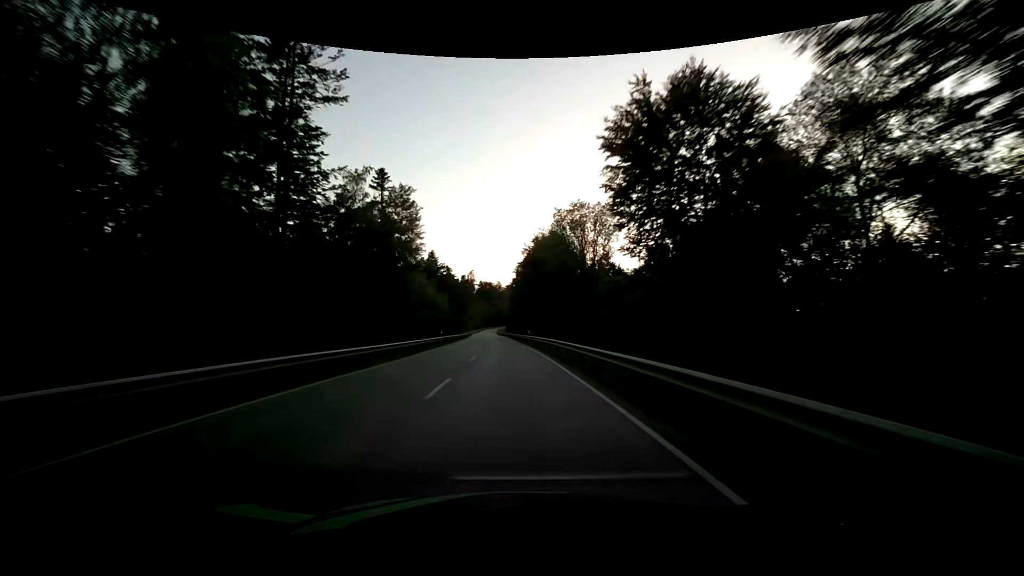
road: secondary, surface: asphalt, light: Day
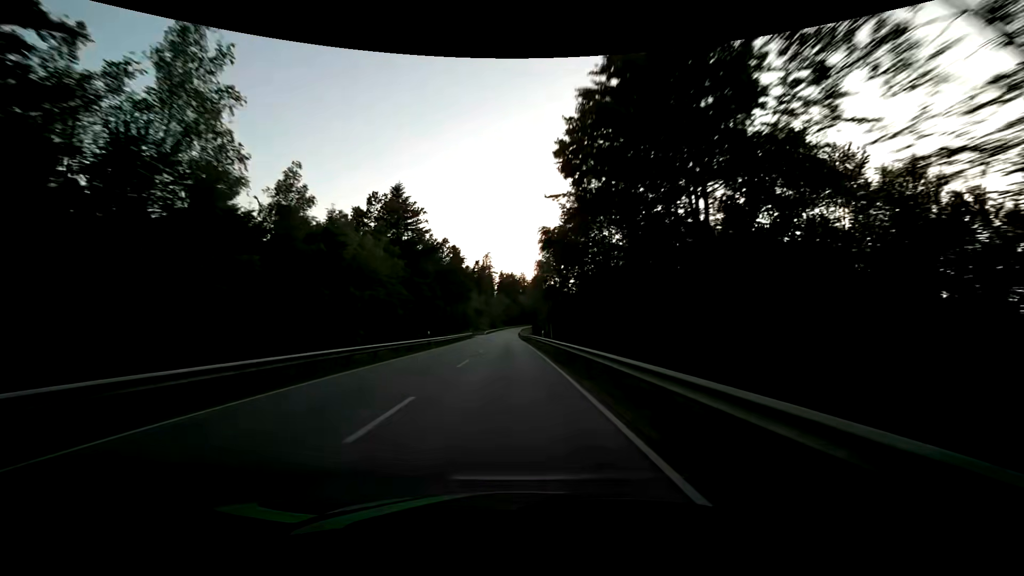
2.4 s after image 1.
(-2.0, +63.3) m; -3°
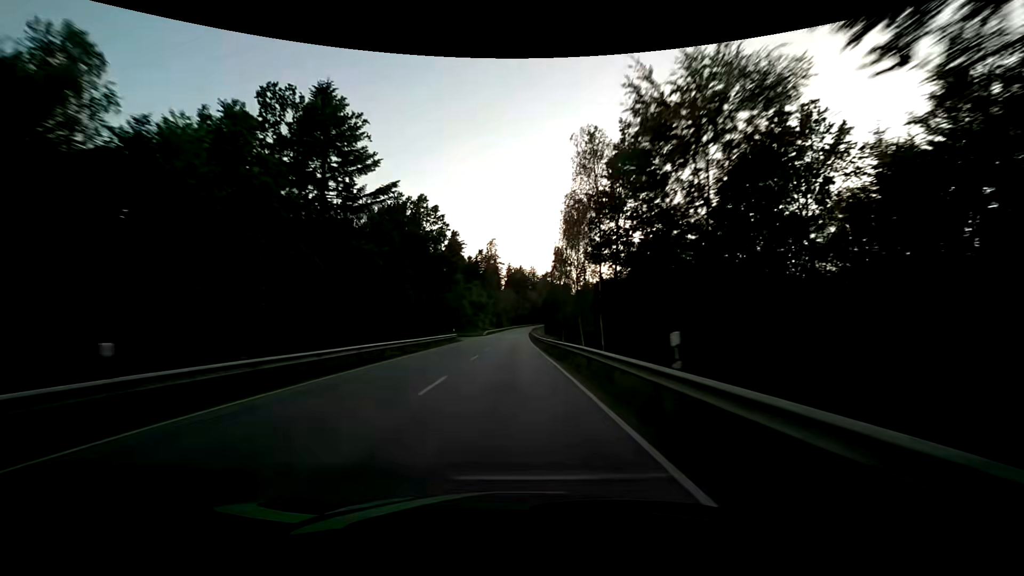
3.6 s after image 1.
(-0.5, +31.7) m; -2°
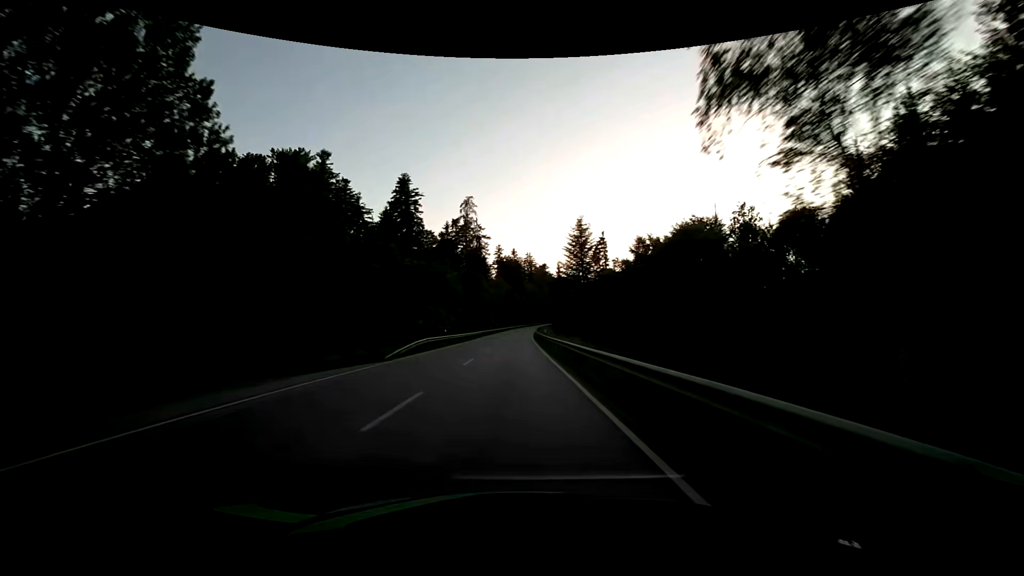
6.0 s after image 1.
(+0.5, +63.4) m; +1°
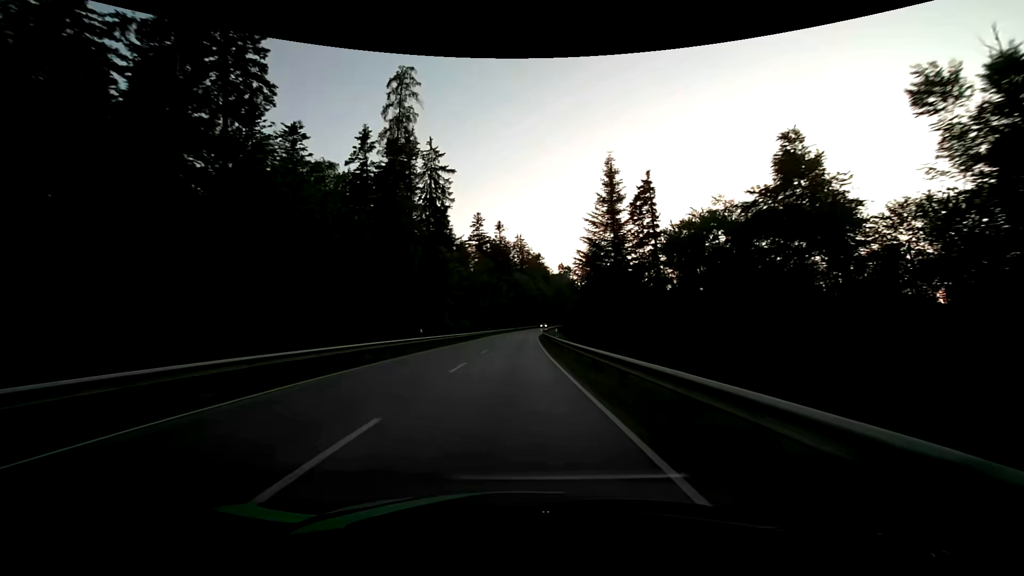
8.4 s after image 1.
(+0.3, +63.2) m; +1°
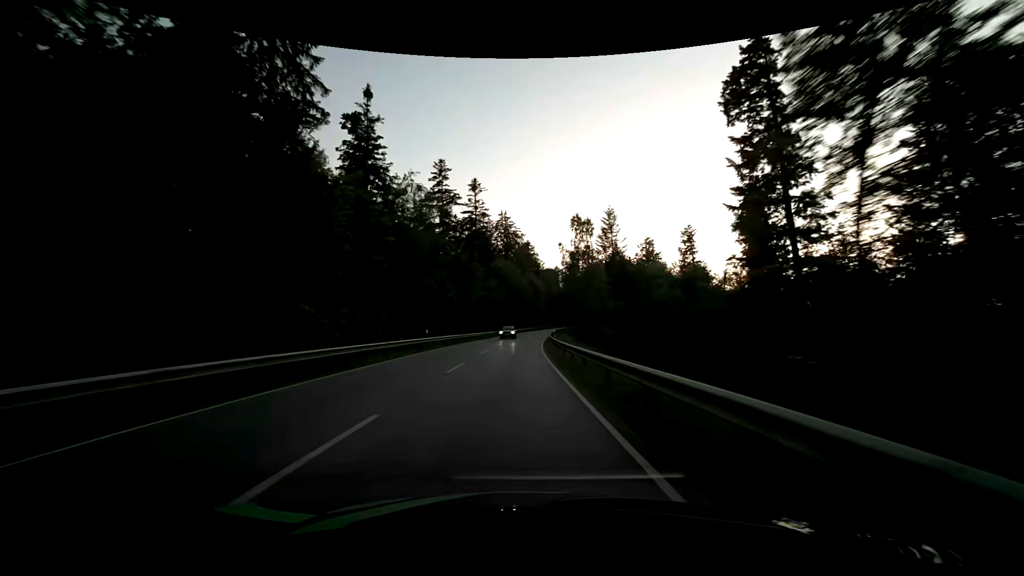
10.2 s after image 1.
(+0.6, +47.2) m; +1°
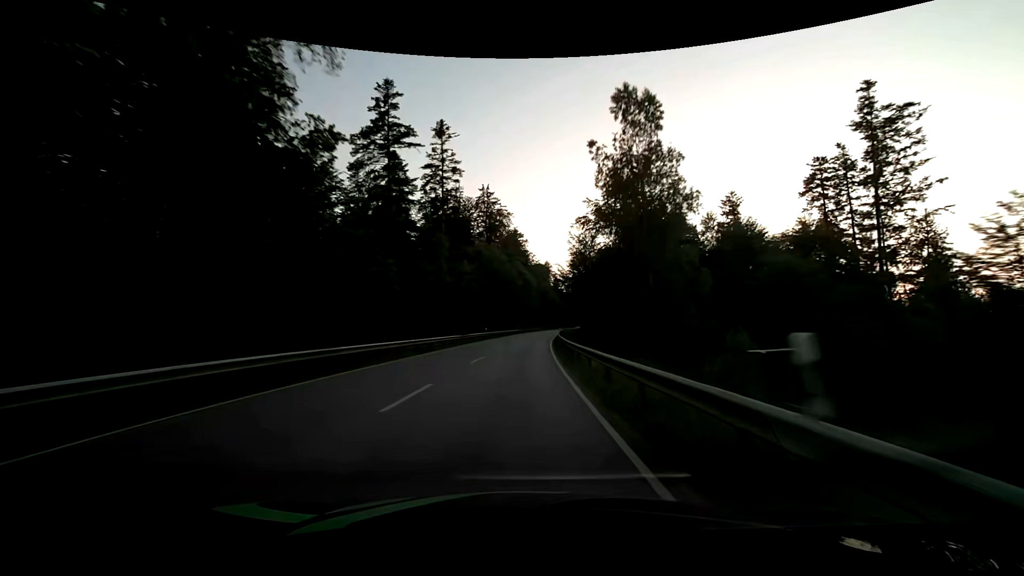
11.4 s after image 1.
(+0.6, +31.4) m; +2°
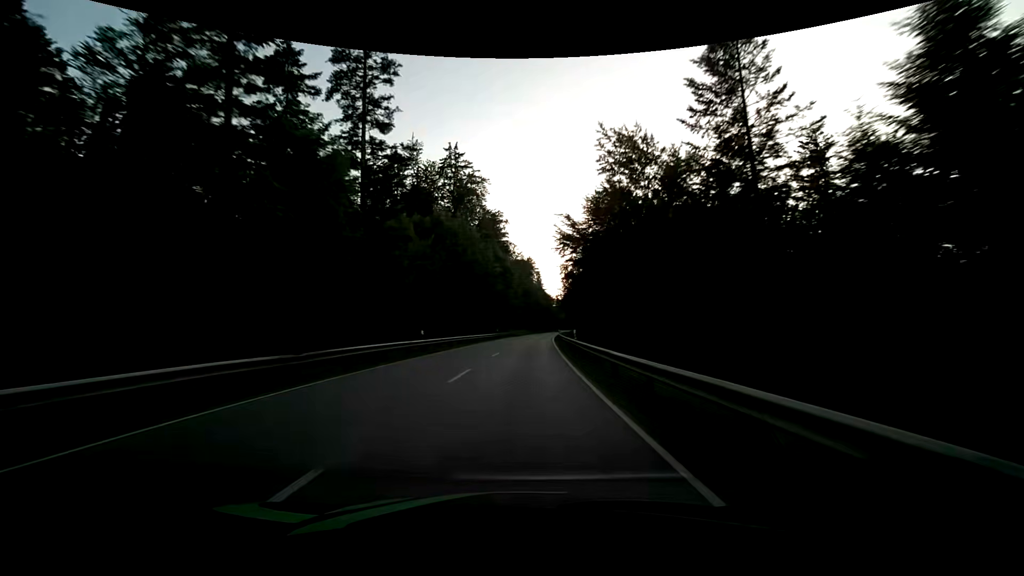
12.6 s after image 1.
(+0.6, +31.4) m; +2°
(0, +10) (0, +20) (+1, +30) (+1, +40) (+2, +50) (+3, +60) (+4, +70) (+5, +80) (+5, +90) (+6, +100) m
